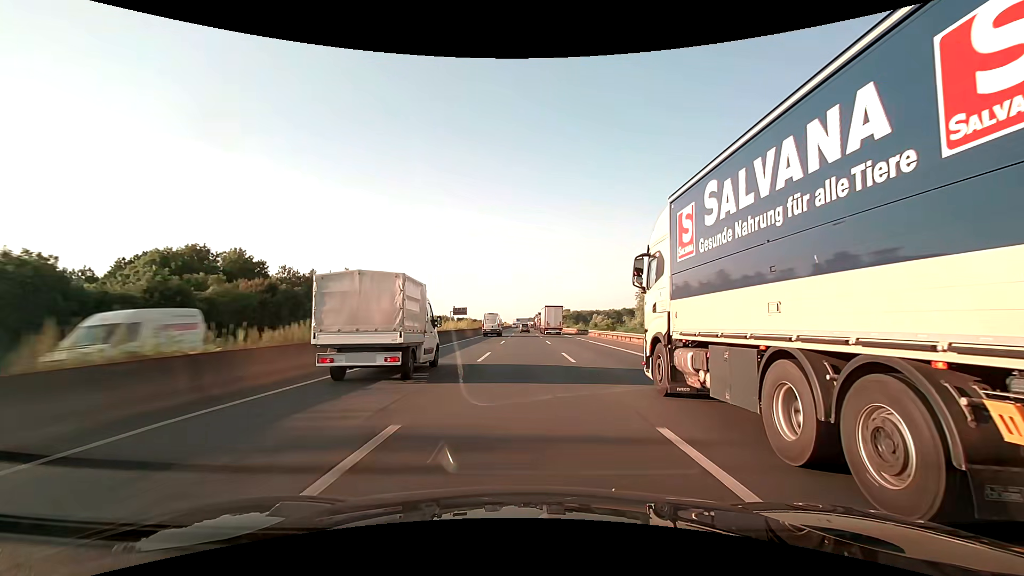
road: motorway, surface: asphalt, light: Day
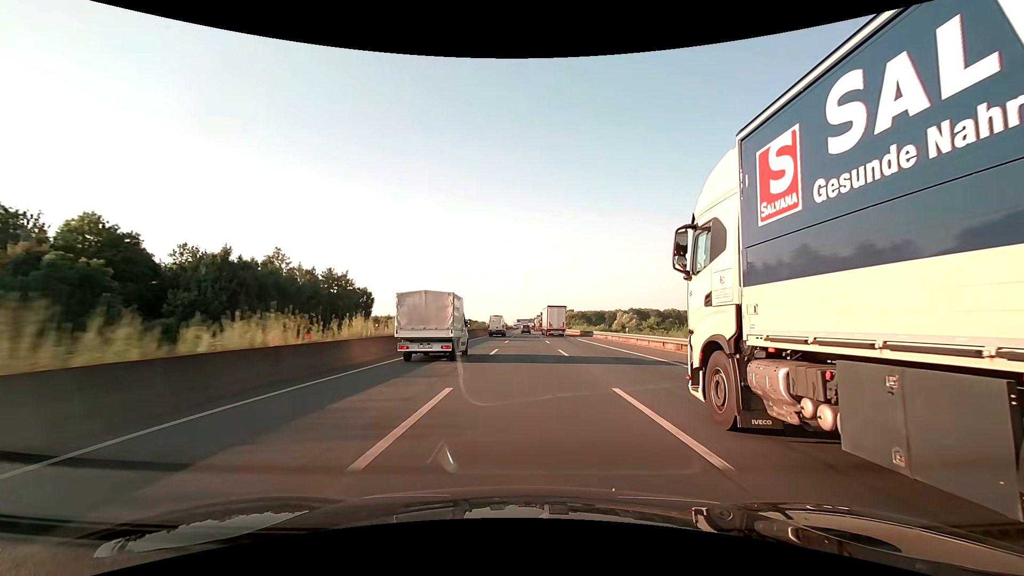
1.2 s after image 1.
(-0.1, +31.6) m; 0°
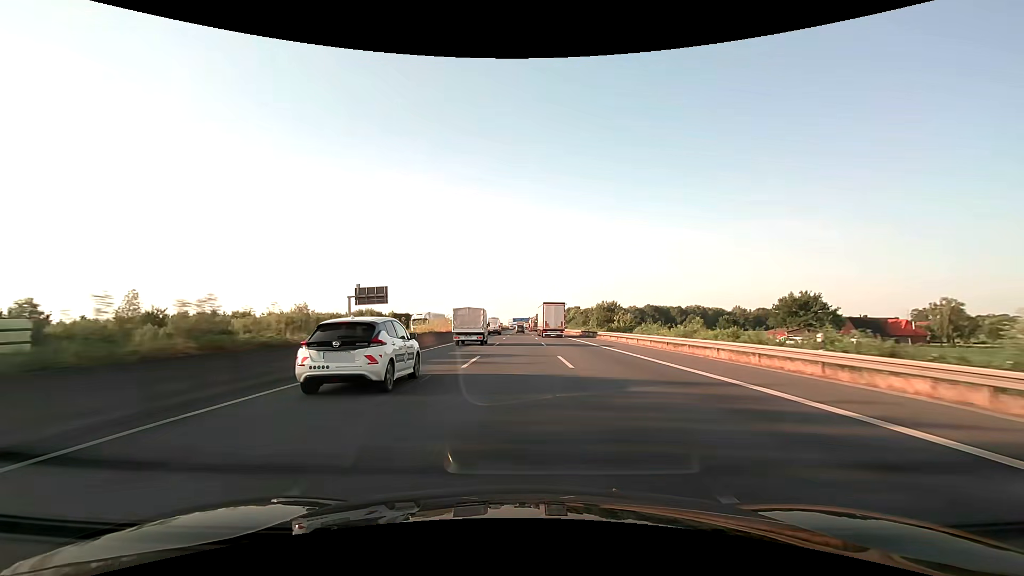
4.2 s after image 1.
(+0.2, +79.0) m; 0°
(0, +10) (0, +20) (0, +30) (0, +40) (0, +50) (0, +60) (0, +70) (-1, +80) (-1, +90) (-1, +100) m
